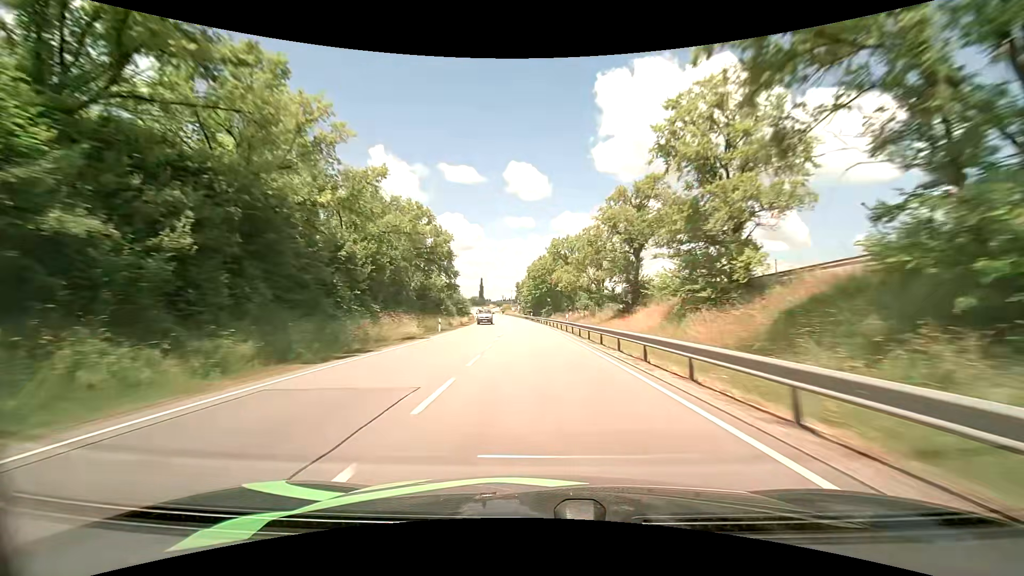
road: primary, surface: asphalt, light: Day
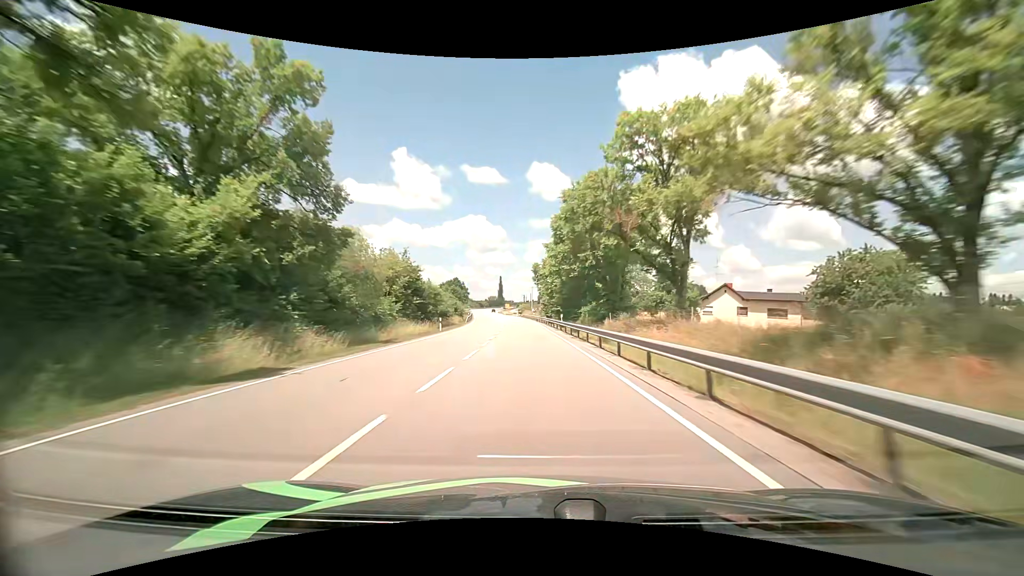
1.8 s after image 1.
(-1.2, +46.2) m; -3°
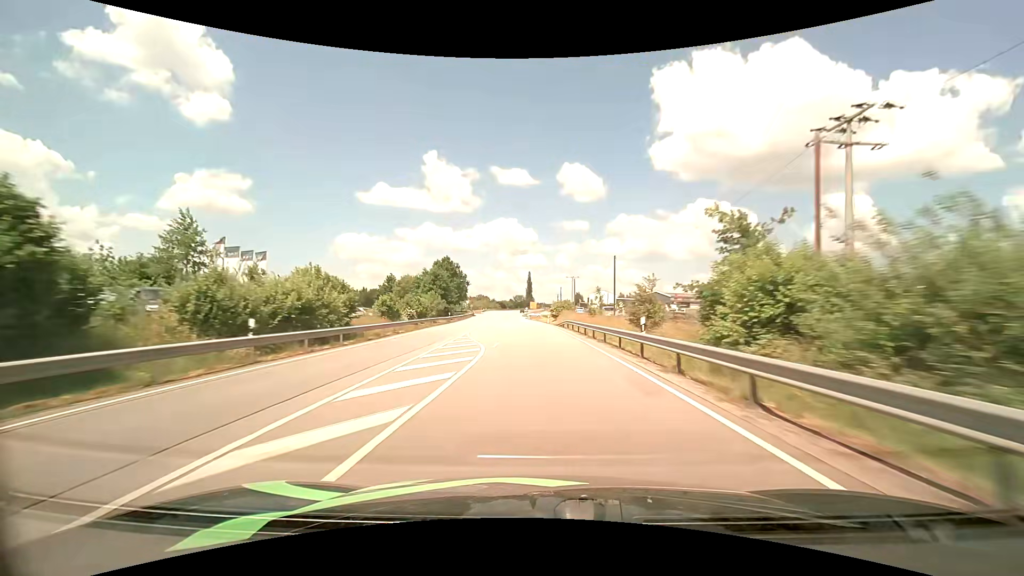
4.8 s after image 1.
(-3.1, +76.3) m; -4°
(0, +10) (0, +20) (0, +30) (-1, +40) (-1, +50) (-1, +60) (-2, +70) (-2, +80) (-3, +90) (-4, +100) m
